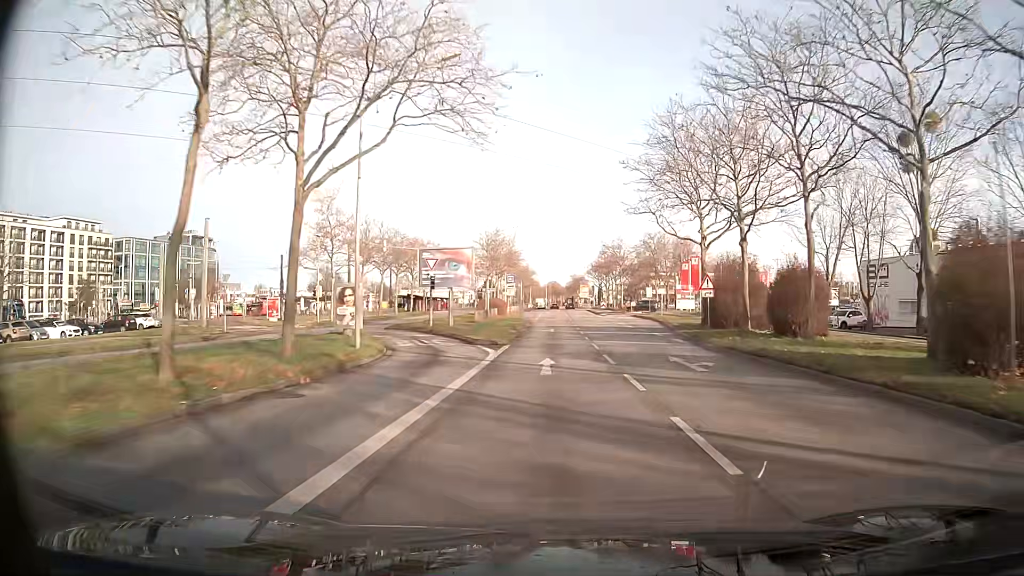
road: primary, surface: asphalt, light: Day
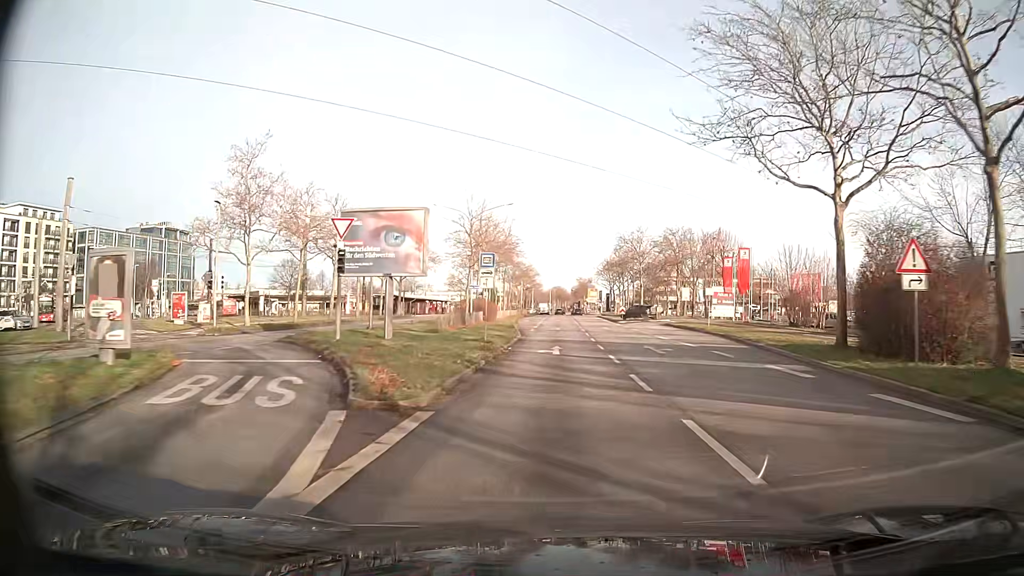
(0.0, +18.3) m; 0°
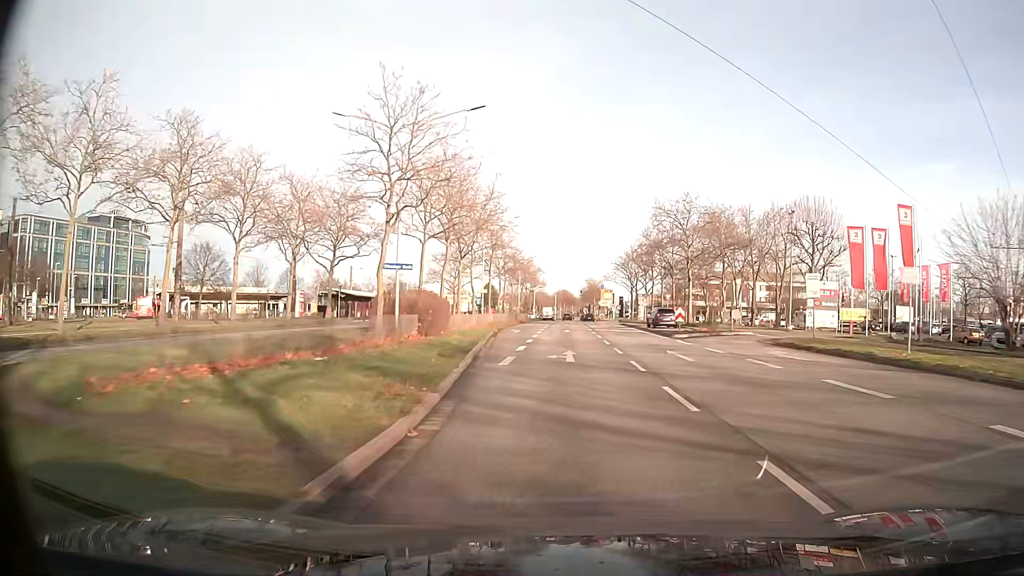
(-0.1, +27.2) m; -1°
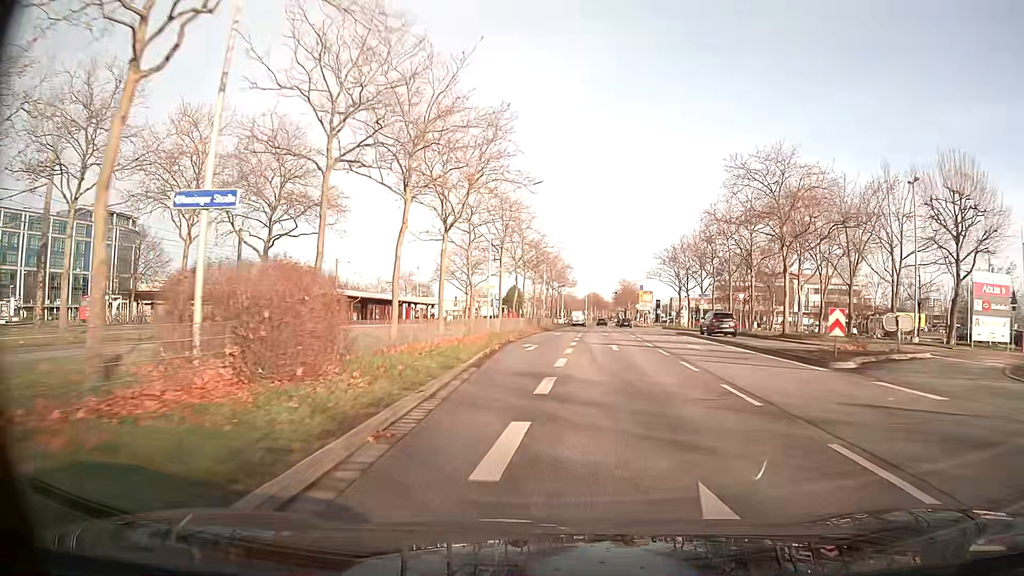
(-0.4, +17.8) m; -3°
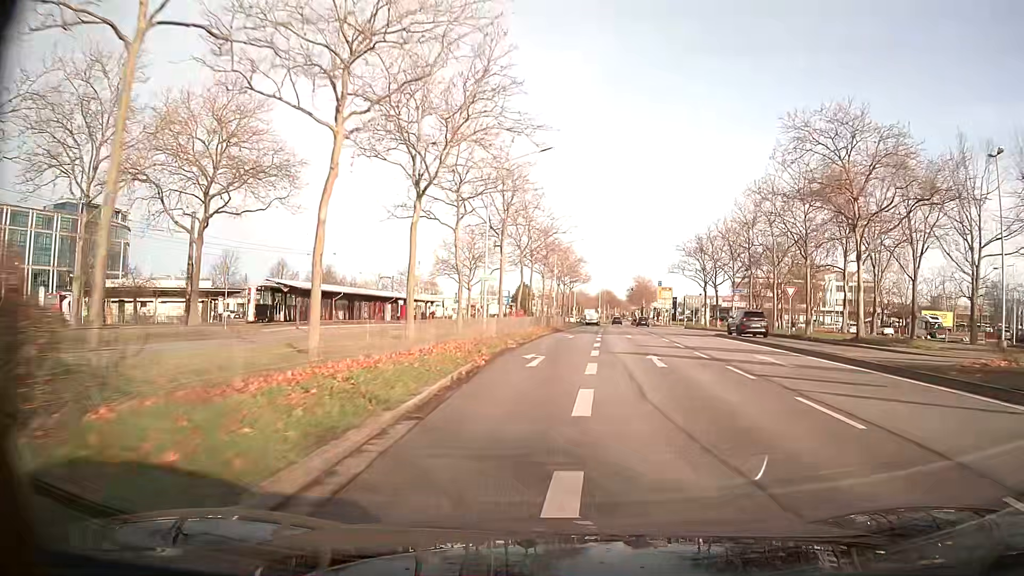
(0.0, +8.6) m; -1°
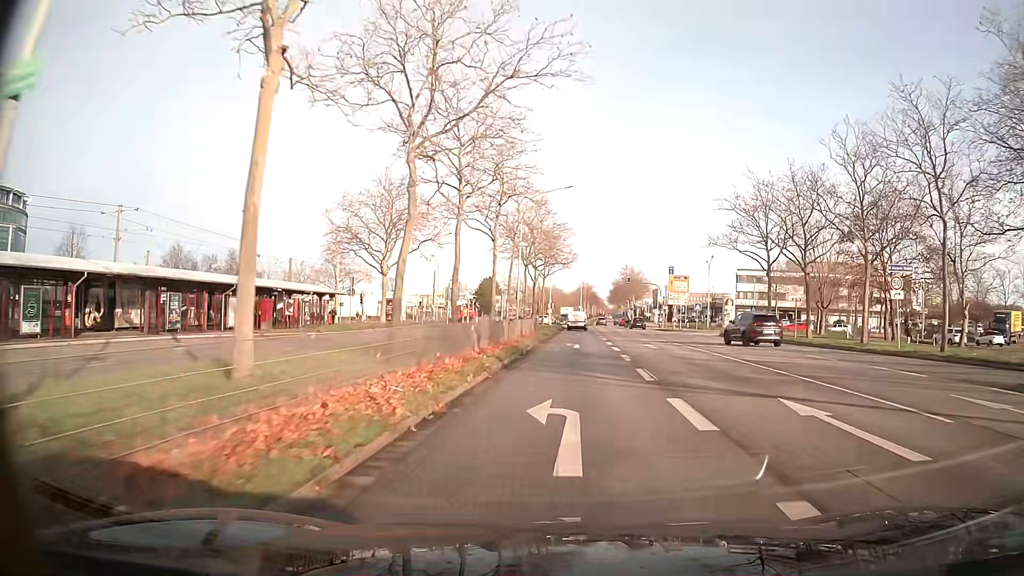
(+0.6, +30.9) m; +3°
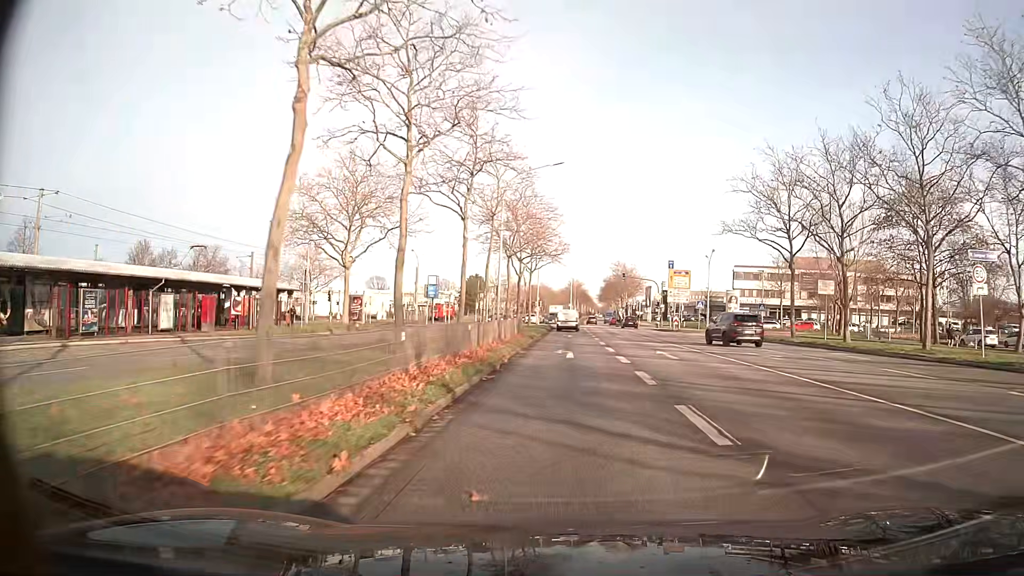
(+0.1, +6.7) m; +1°
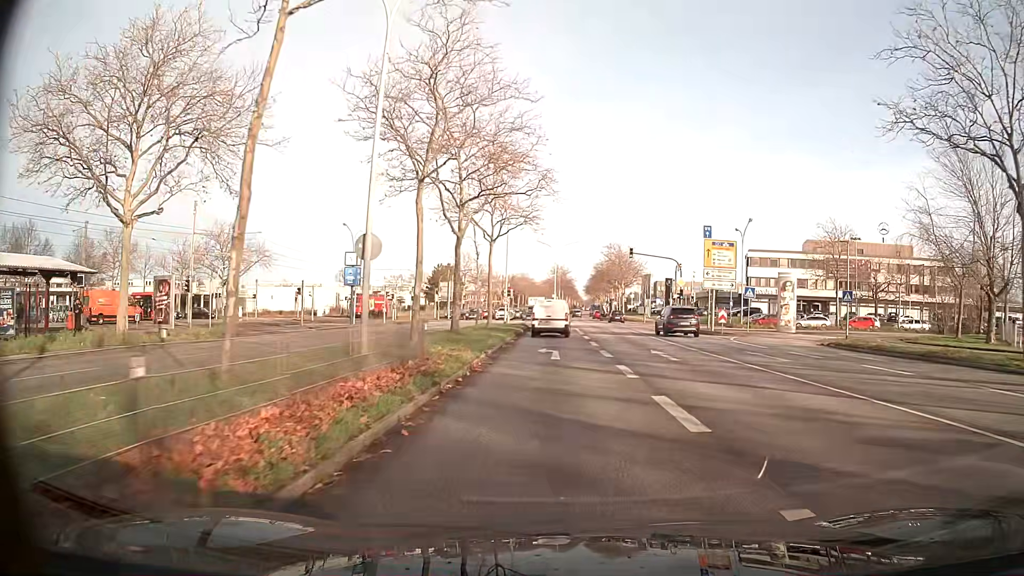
(+0.3, +23.2) m; +1°
